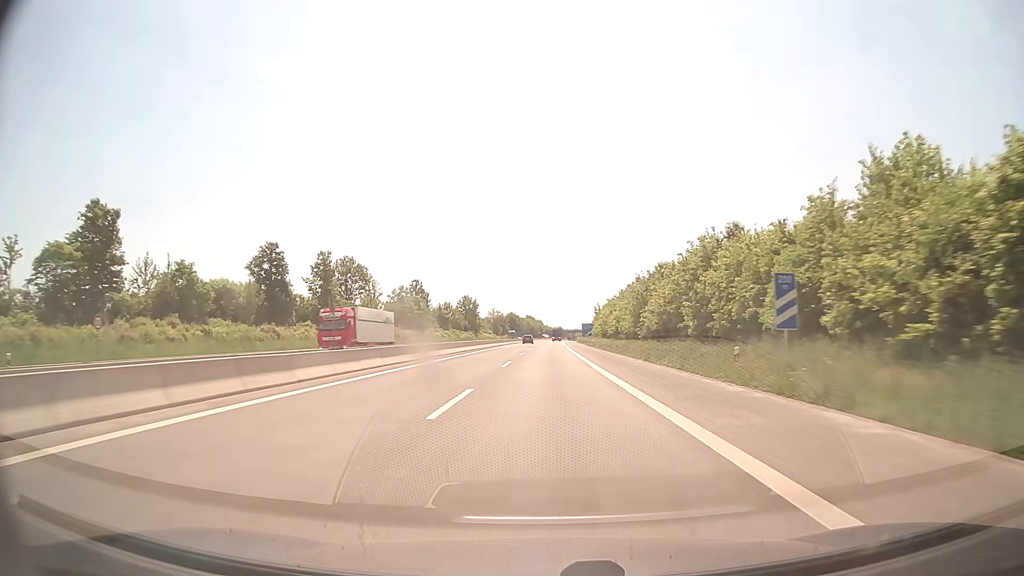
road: motorway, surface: asphalt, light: Day
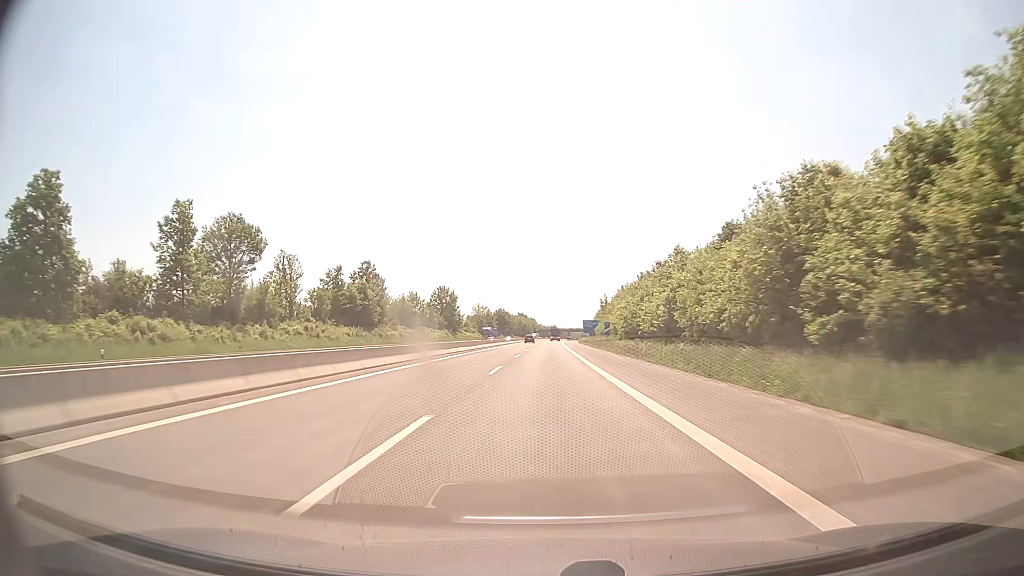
(+0.2, +41.6) m; +1°
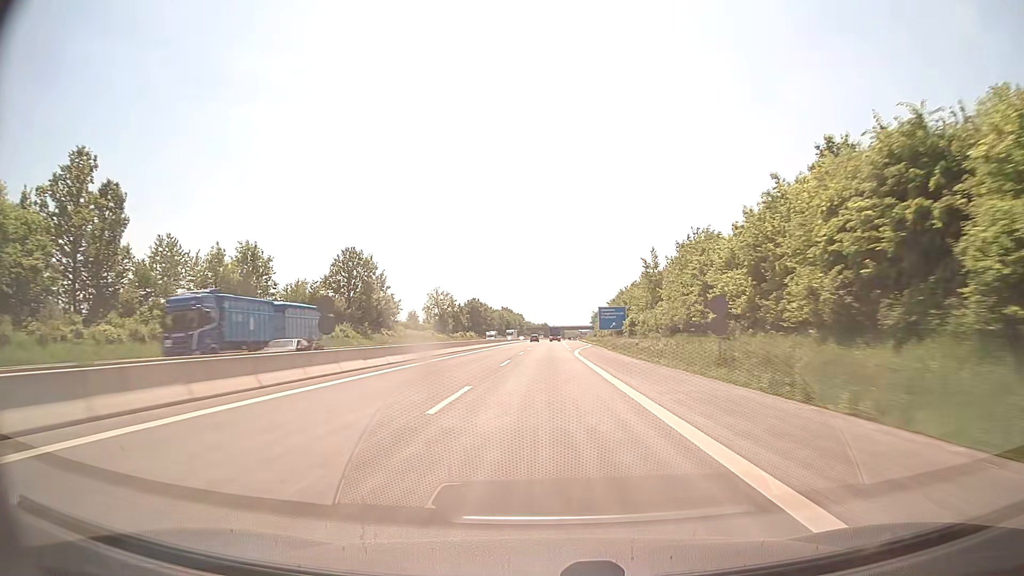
(+0.7, +83.4) m; +1°
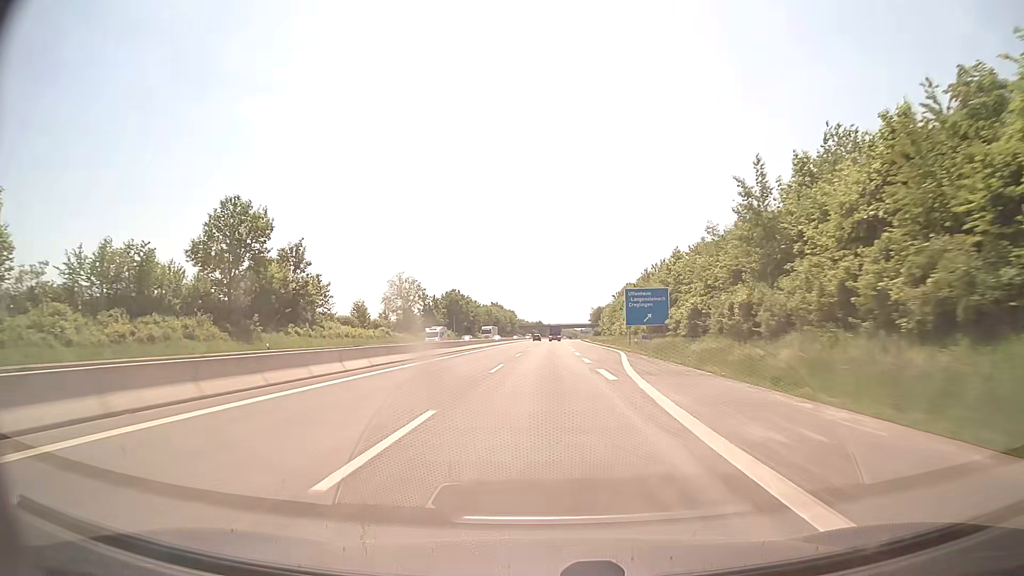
(+0.1, +41.7) m; 0°
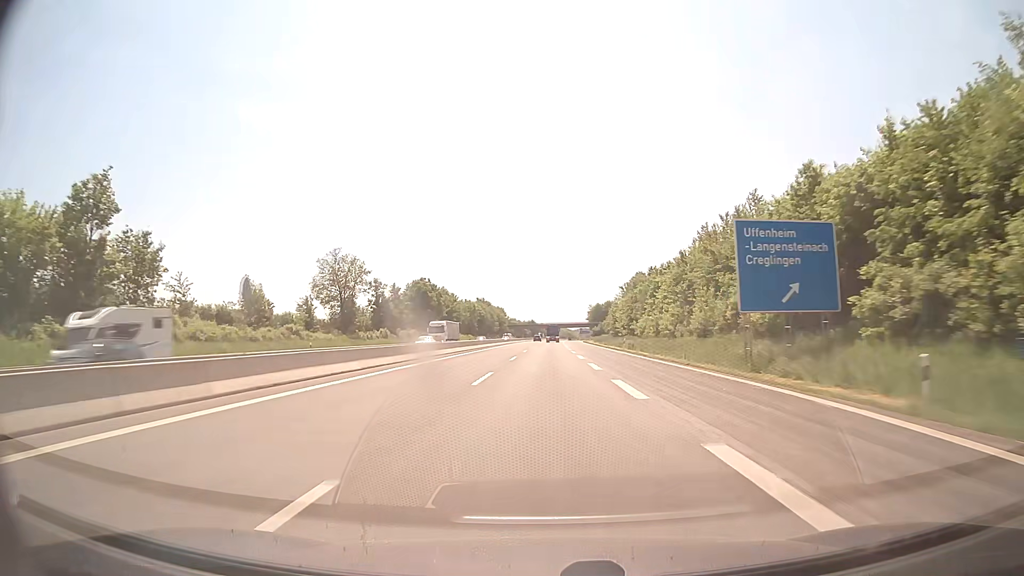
(+0.2, +41.6) m; +1°
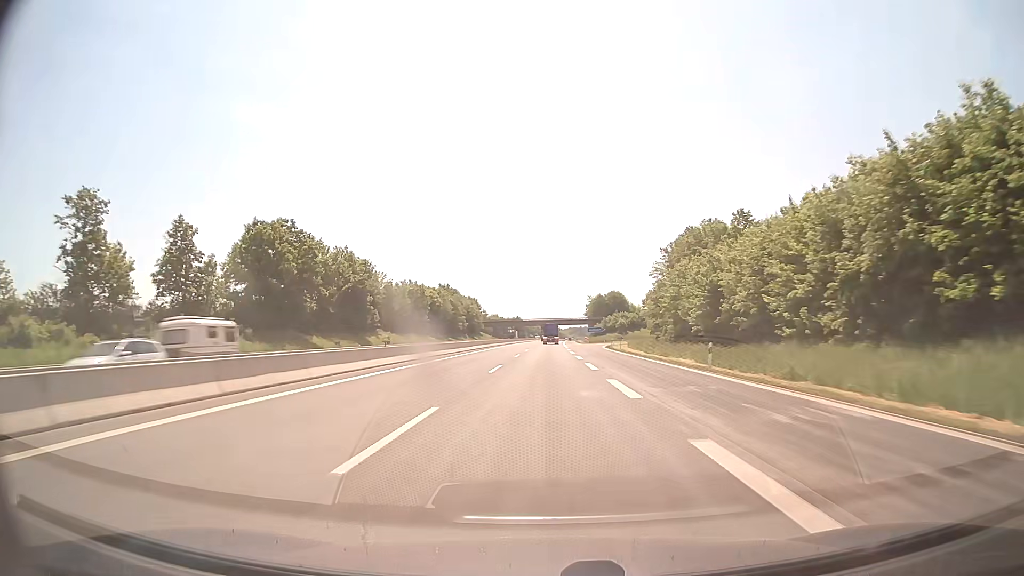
(+0.8, +83.3) m; +1°
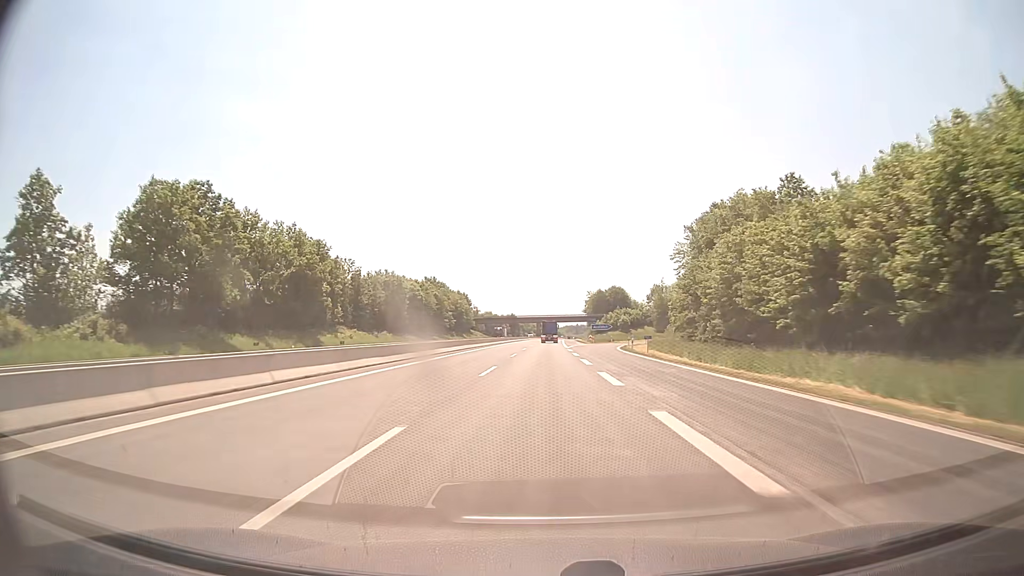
(+0.1, +20.8) m; 0°
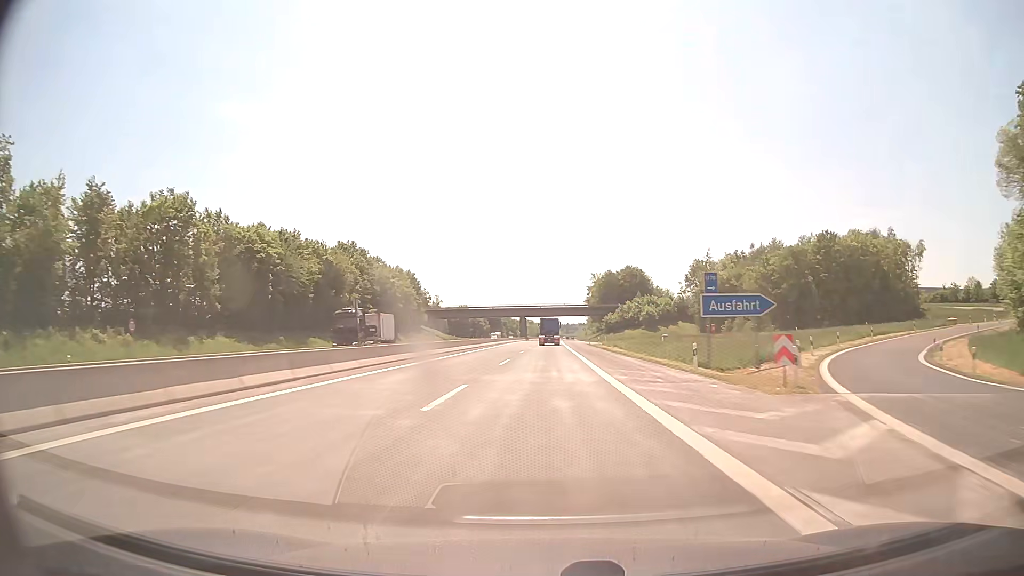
(+0.7, +81.3) m; +1°
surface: concrete
(0, +10) (0, +20) (0, +30) (0, +40) (0, +50) (0, +60) (0, +70) (0, +80) (0, +90) (0, +100) m
